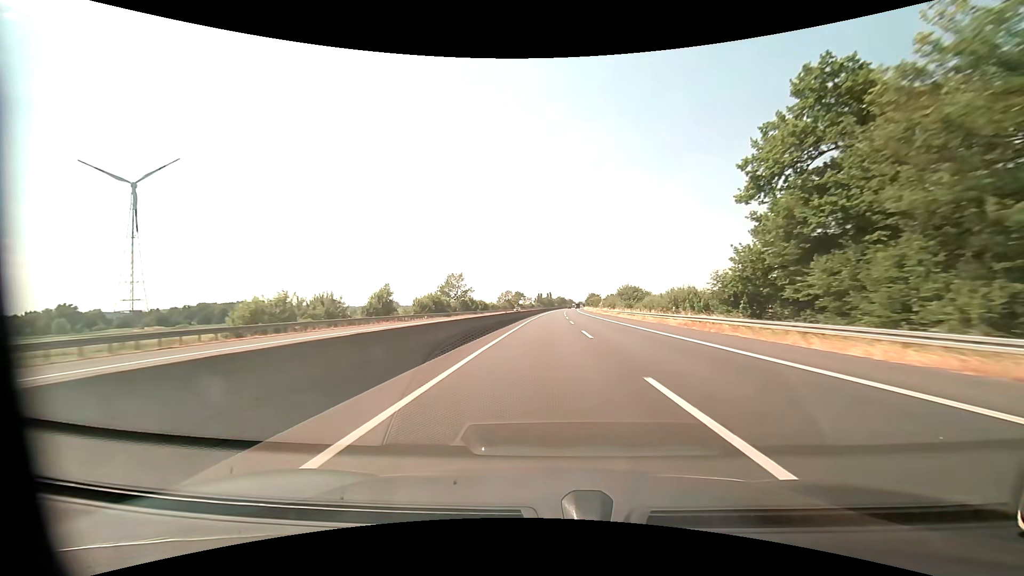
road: motorway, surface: asphalt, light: Day
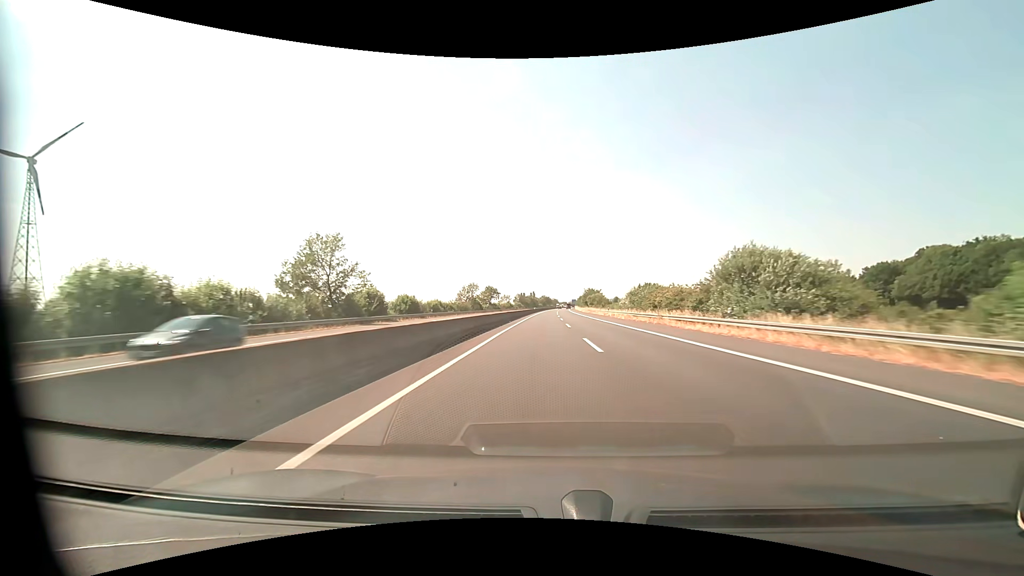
(+1.0, +61.5) m; +2°
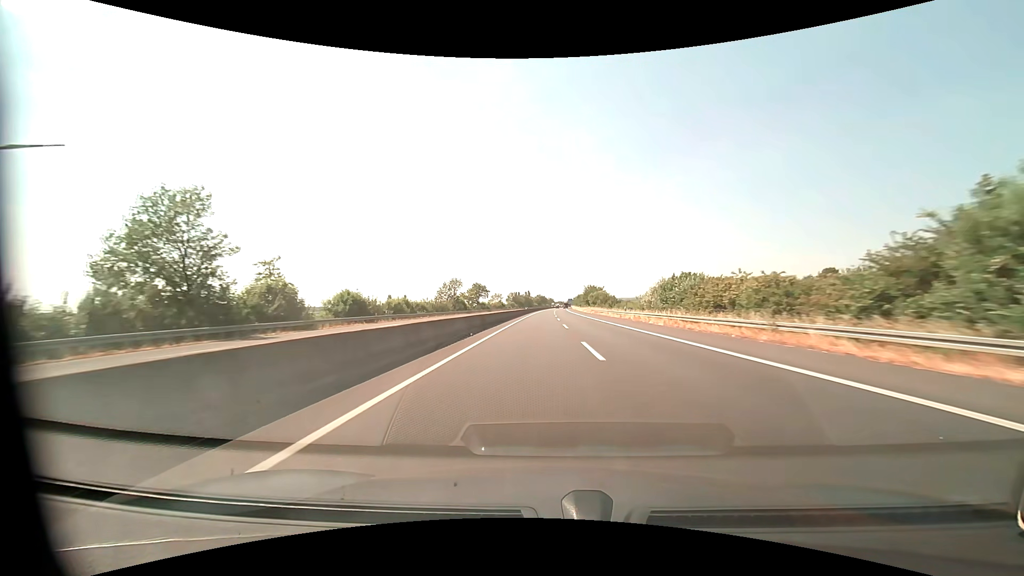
(+0.1, +20.5) m; +1°
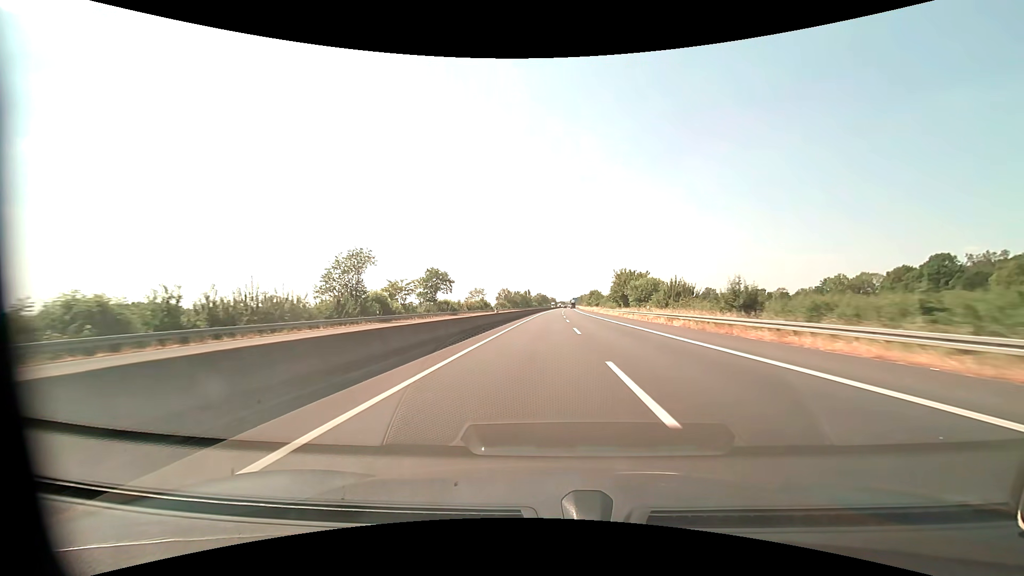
(+0.1, +61.5) m; 0°
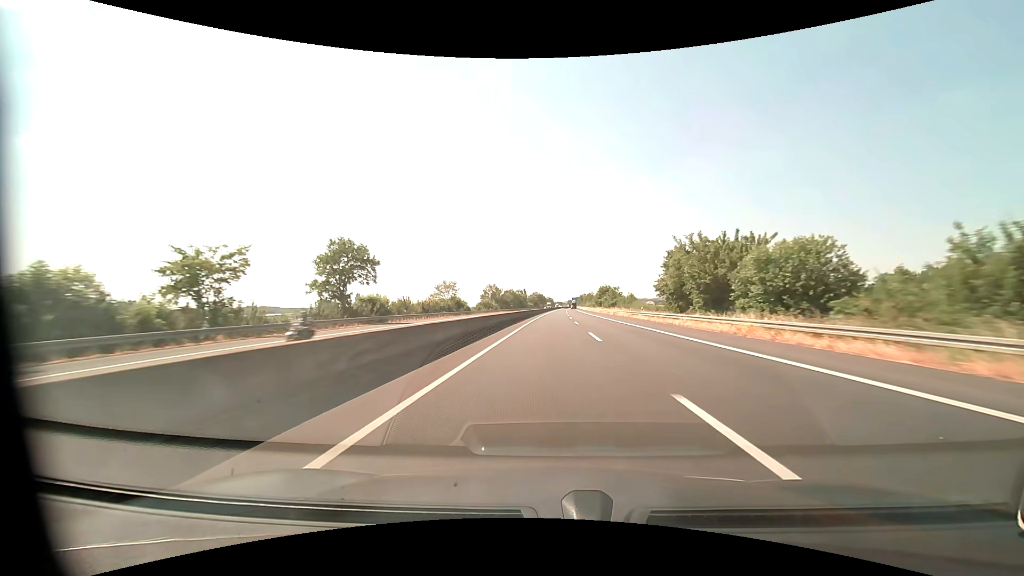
(0.0, +41.1) m; 0°
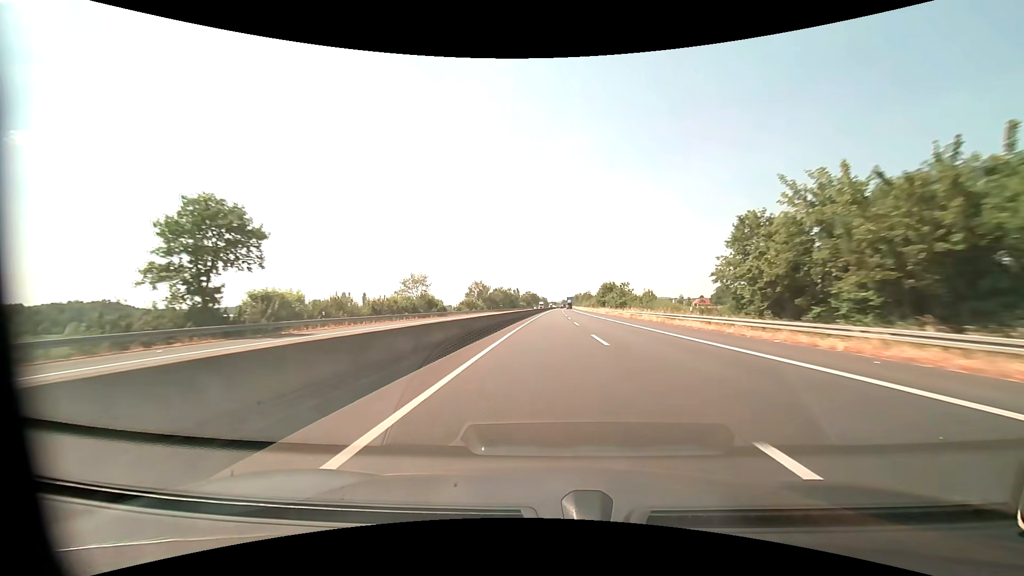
(+0.1, +20.5) m; +1°
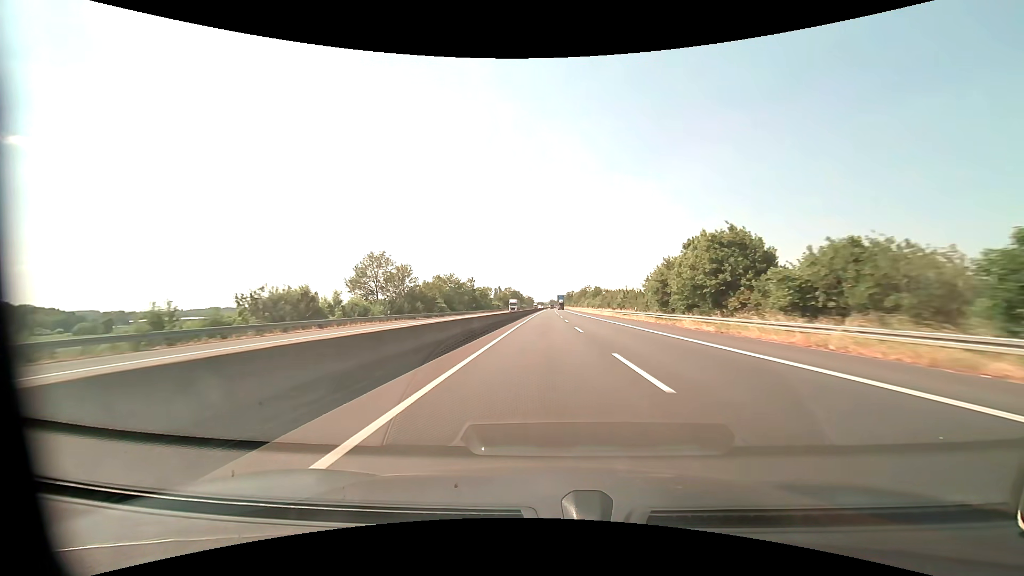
(+1.4, +82.2) m; +2°
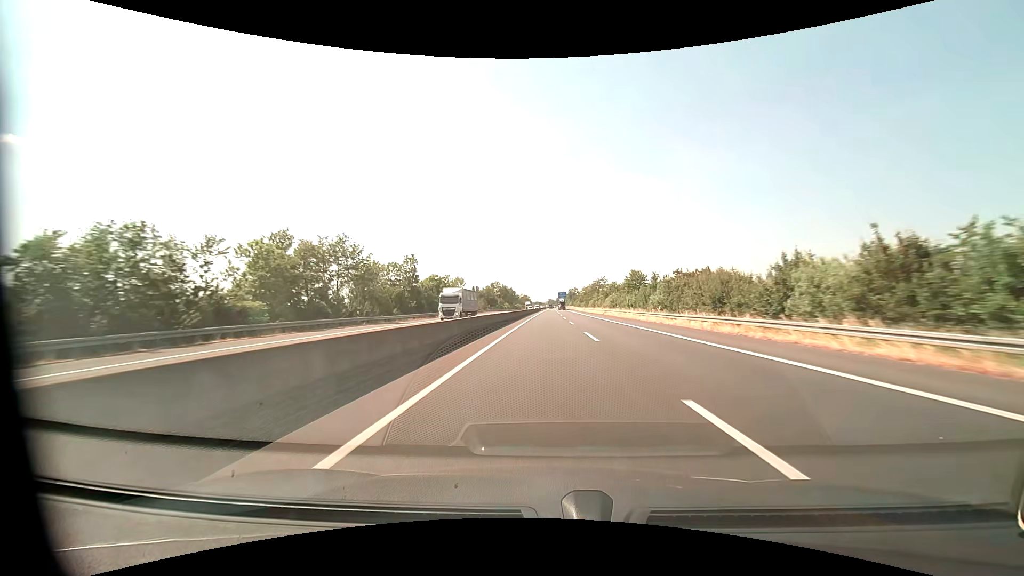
(+0.1, +61.8) m; 0°
(0, +10) (0, +20) (0, +30) (0, +40) (0, +50) (0, +60) (0, +70) (+1, +80) (+1, +90) (+1, +100) m
